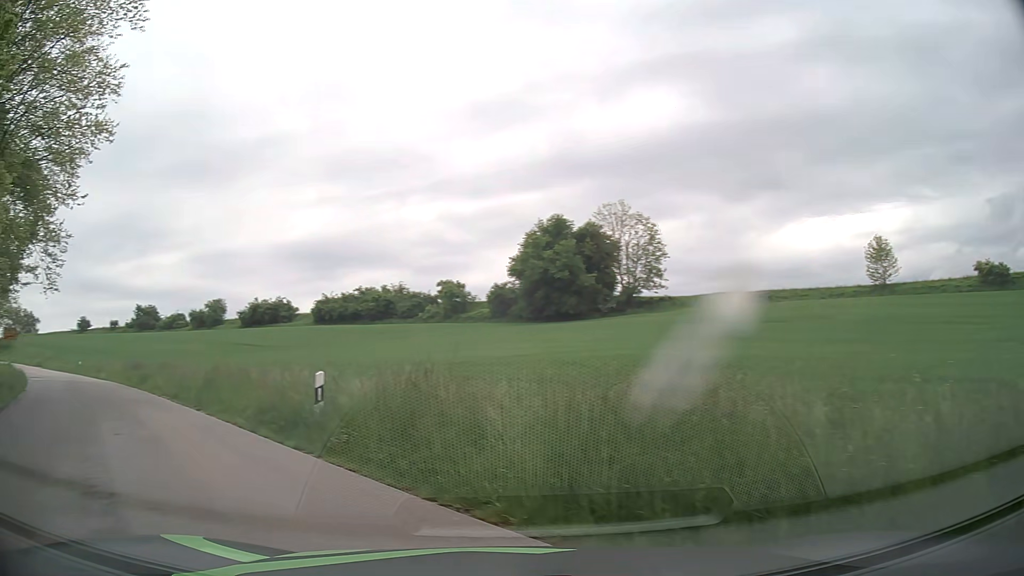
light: Day
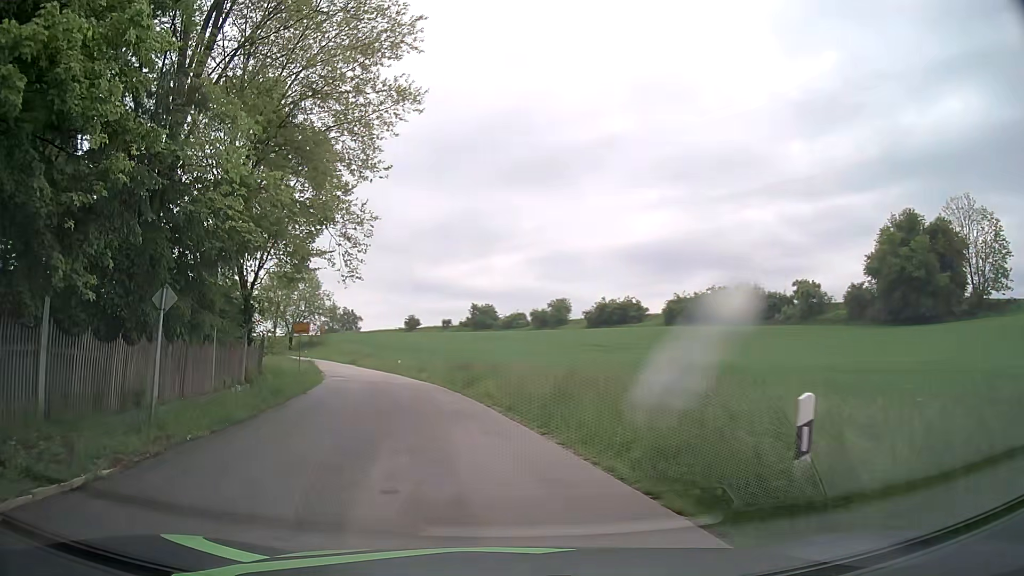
(-1.6, +5.3) m; -29°
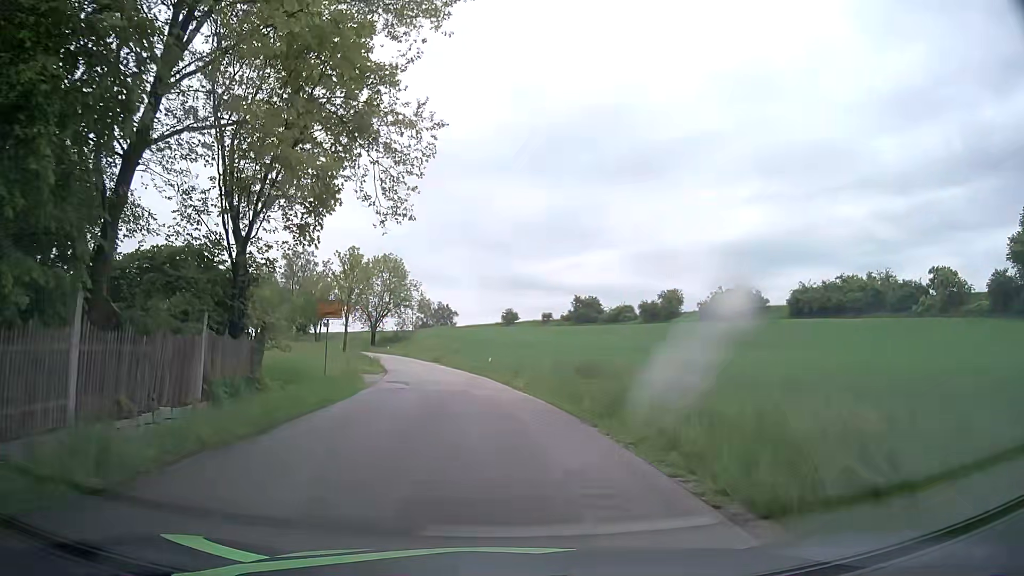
(-1.4, +13.0) m; -9°
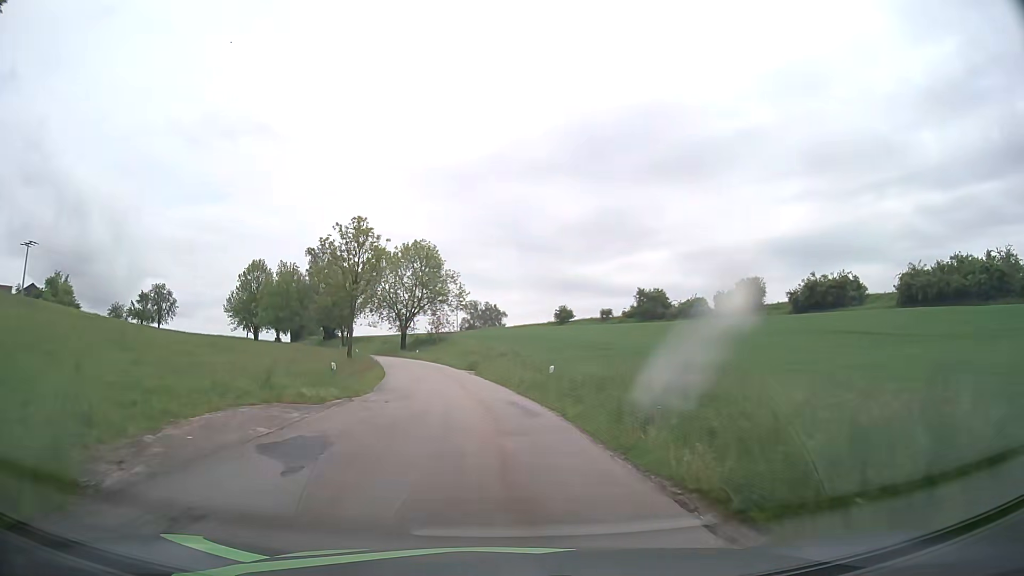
(-0.7, +19.5) m; -4°
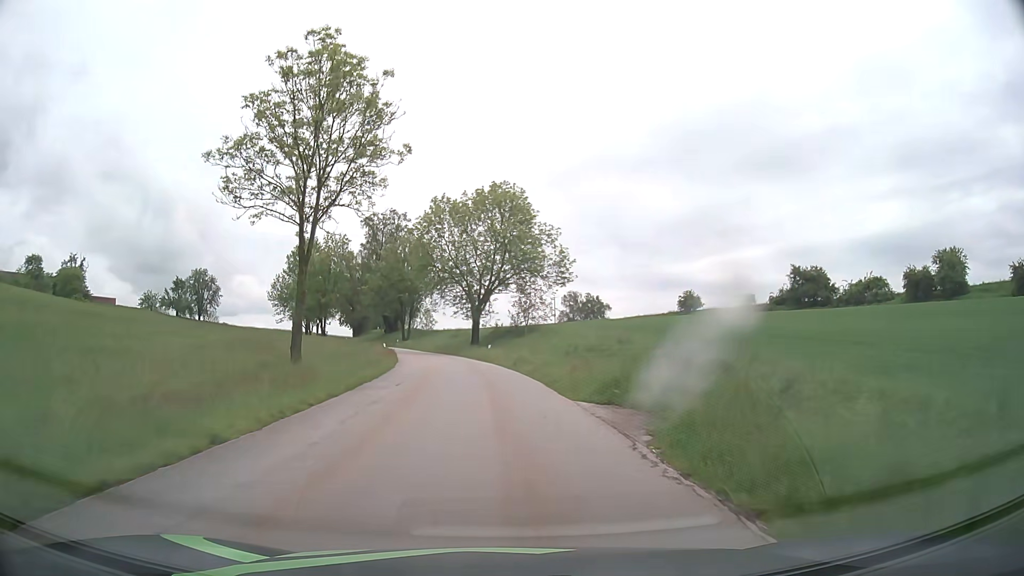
(-2.4, +33.4) m; -8°
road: tertiary
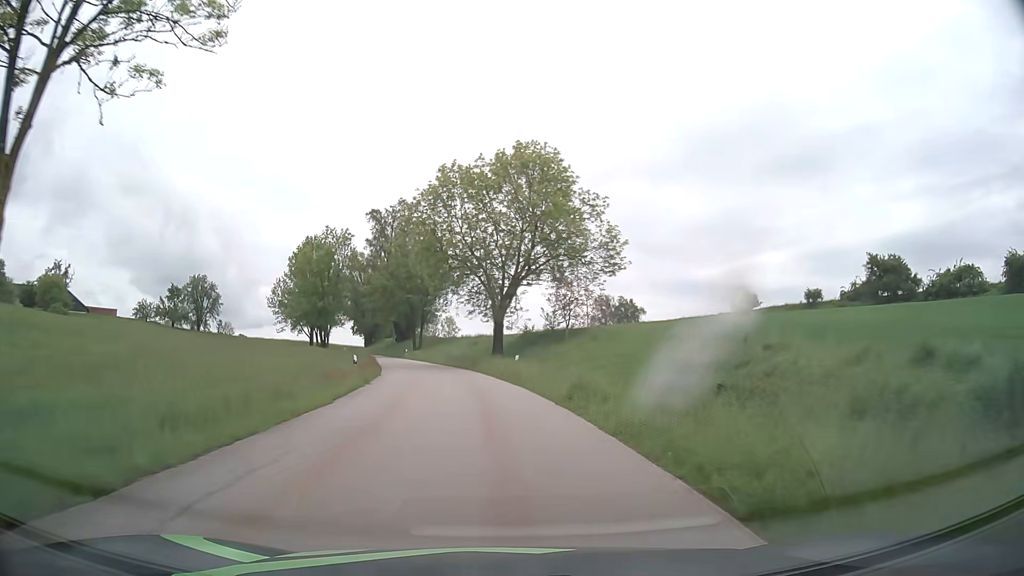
(-0.4, +16.2) m; -2°
